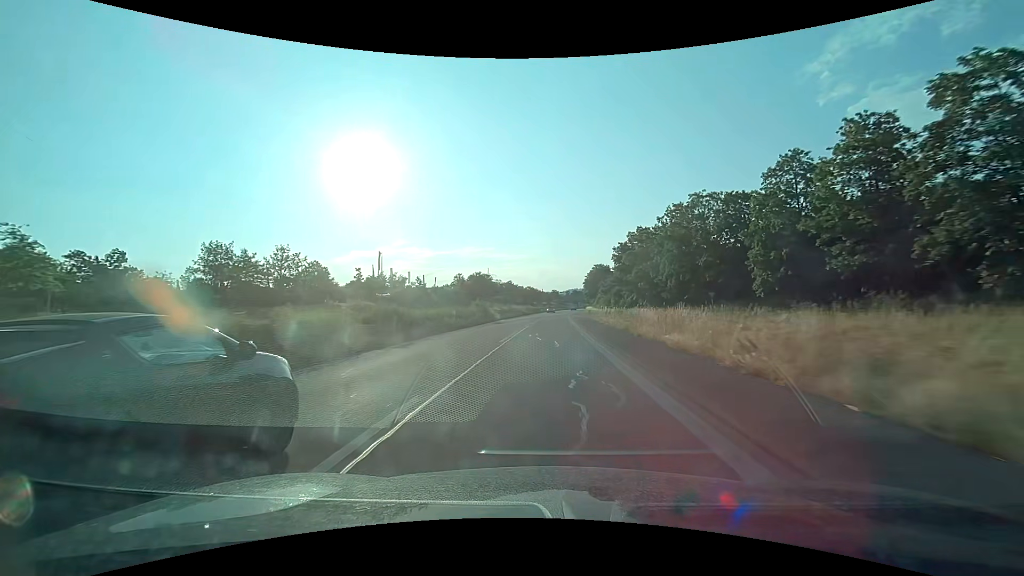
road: trunk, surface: asphalt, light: Day
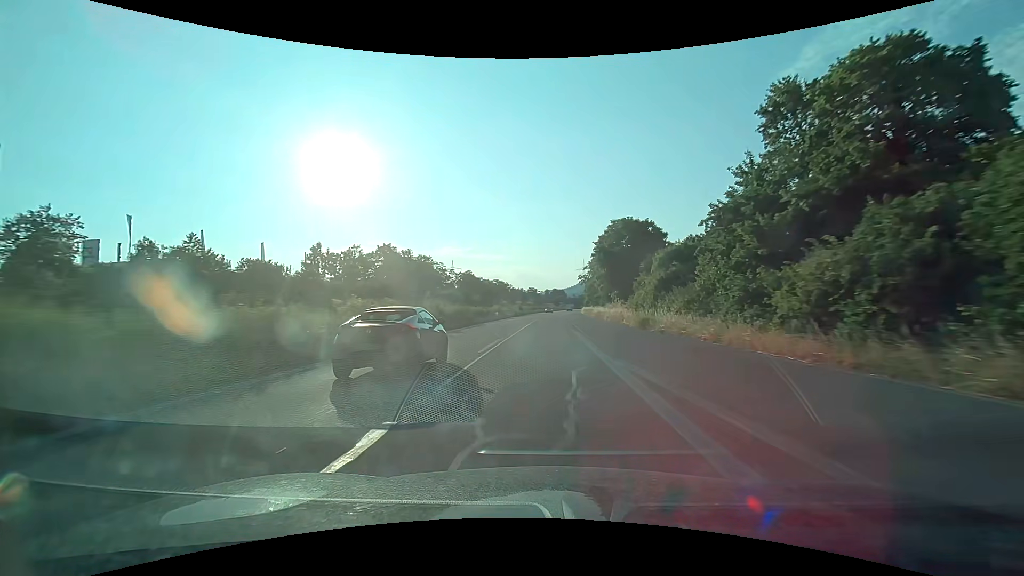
(+1.9, +76.5) m; +3°
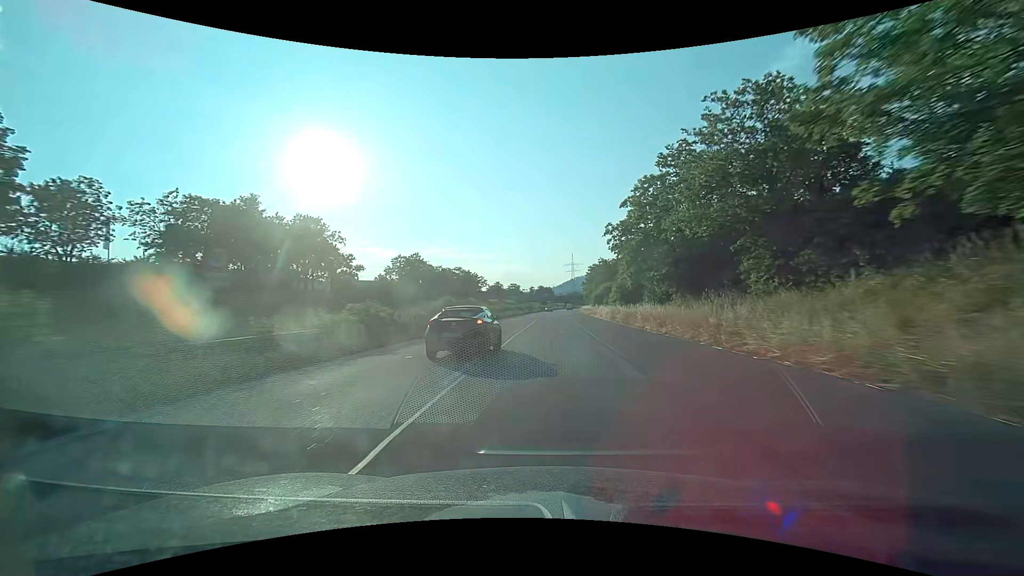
(+0.6, +59.8) m; +2°
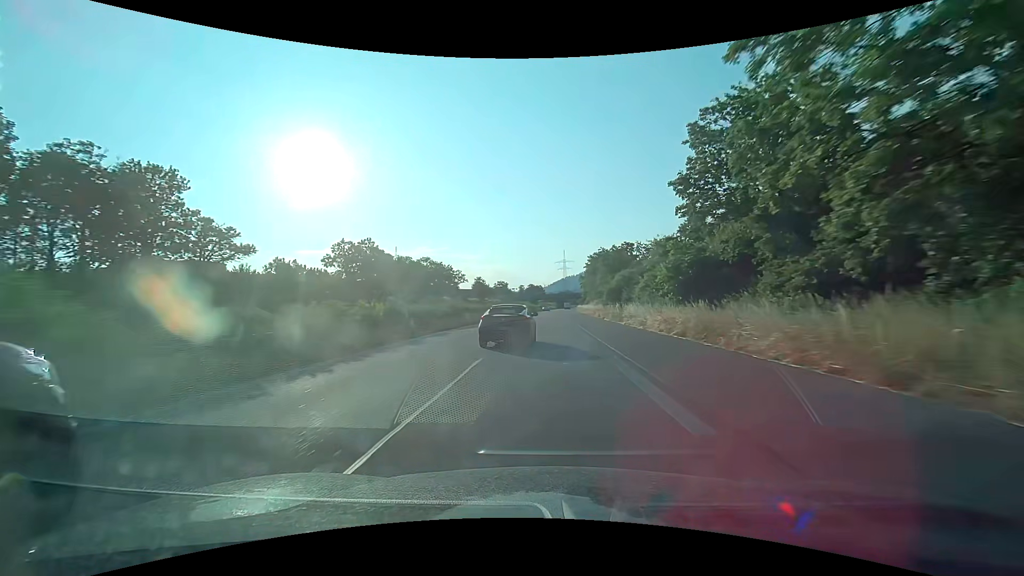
(+0.2, +28.3) m; +1°
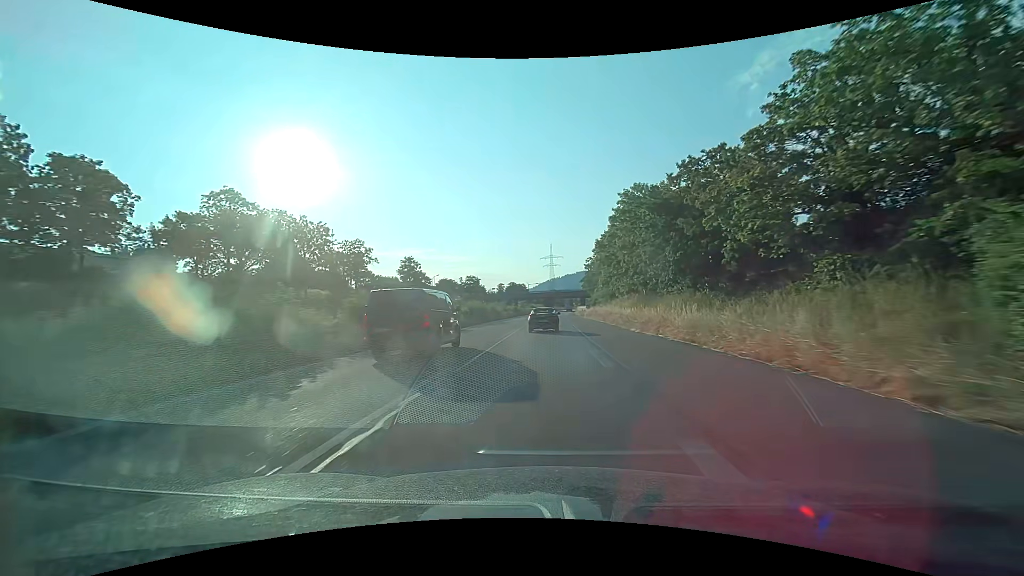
(+1.3, +66.2) m; +2°
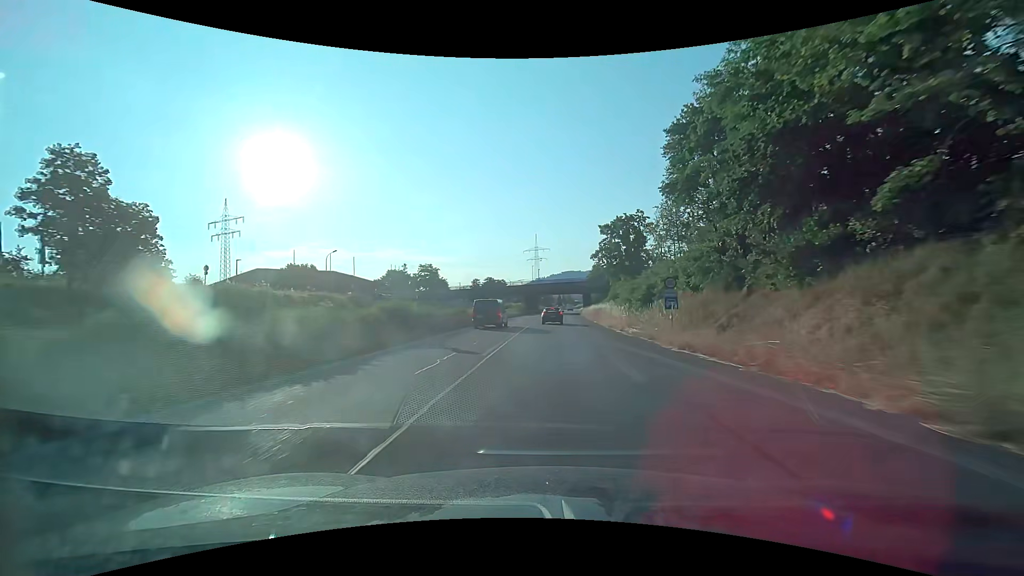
(+0.7, +62.4) m; +1°
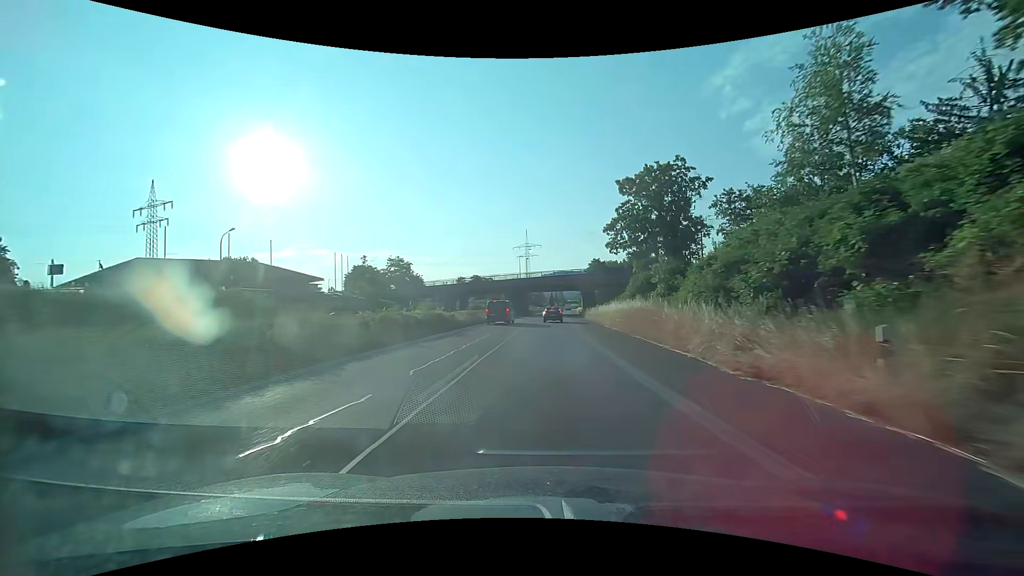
(+0.4, +24.3) m; +1°
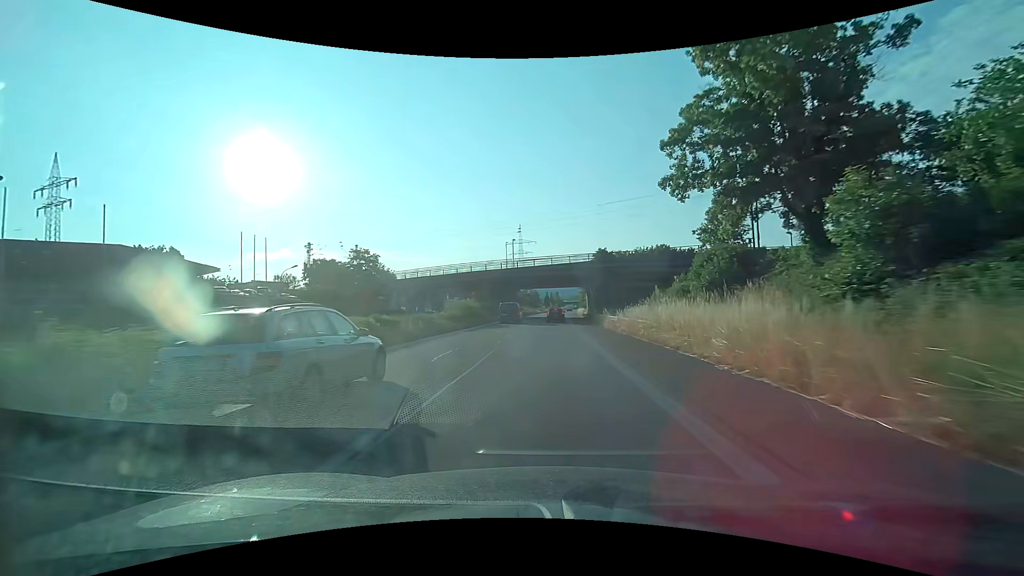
(+0.1, +23.9) m; 0°
(0, +10) (0, +20) (0, +30) (0, +40) (+1, +50) (+1, +60) (+1, +70) (+2, +80) (+2, +90) (+2, +100) m
